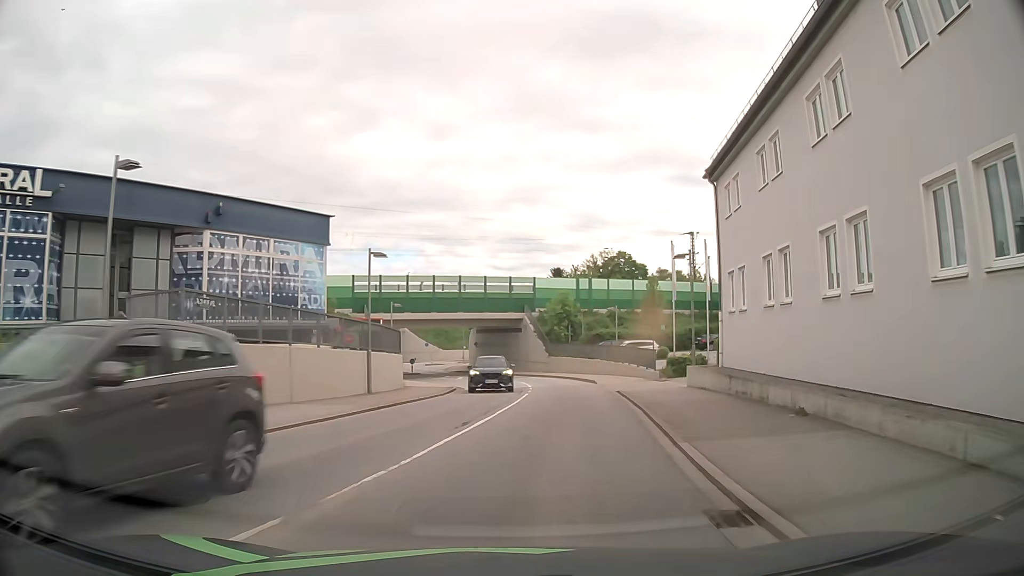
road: primary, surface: asphalt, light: Day
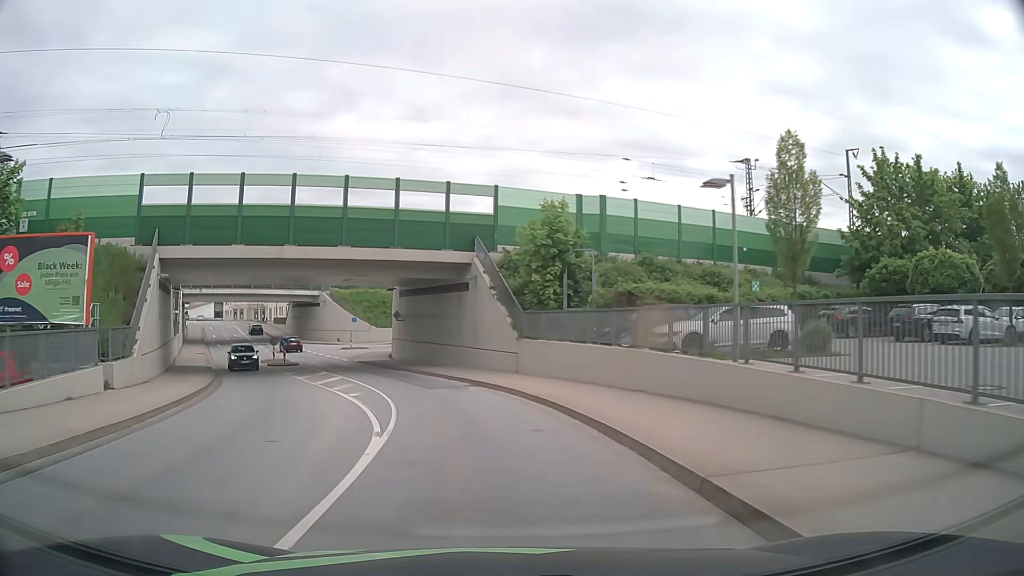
(+3.0, +32.7) m; +3°
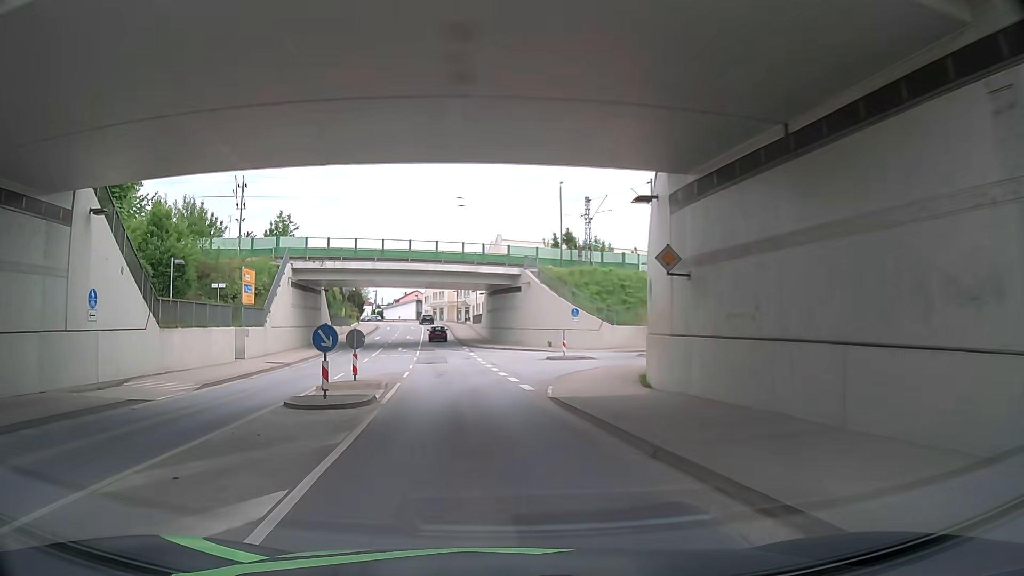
(-4.8, +28.8) m; -19°
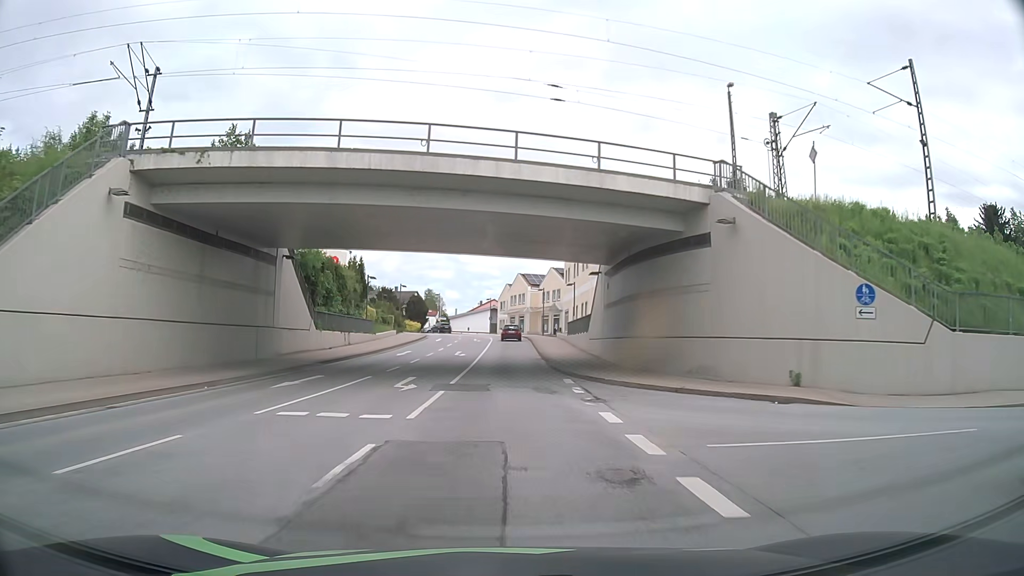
(-3.2, +30.8) m; -8°
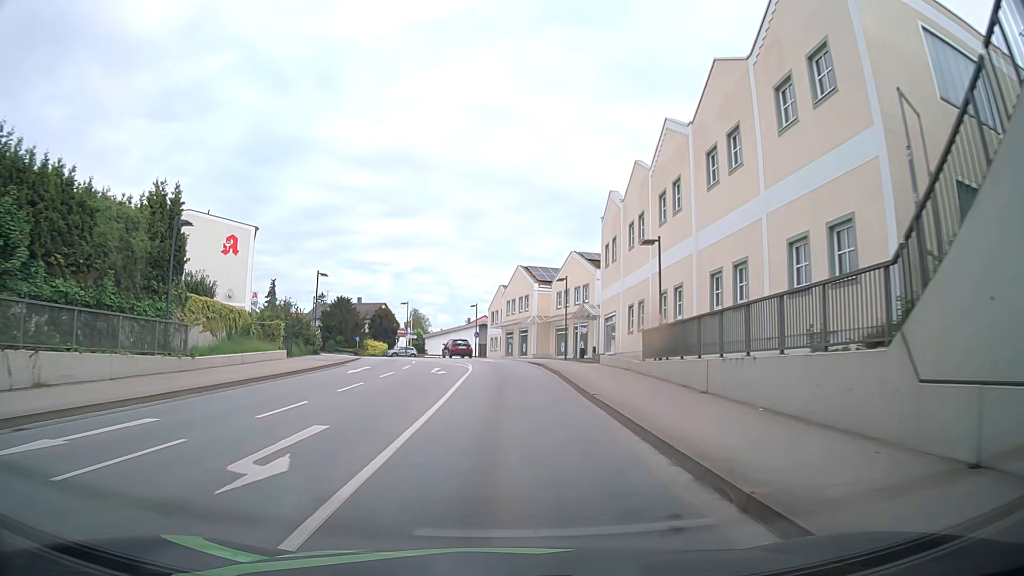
(-0.1, +31.8) m; -1°
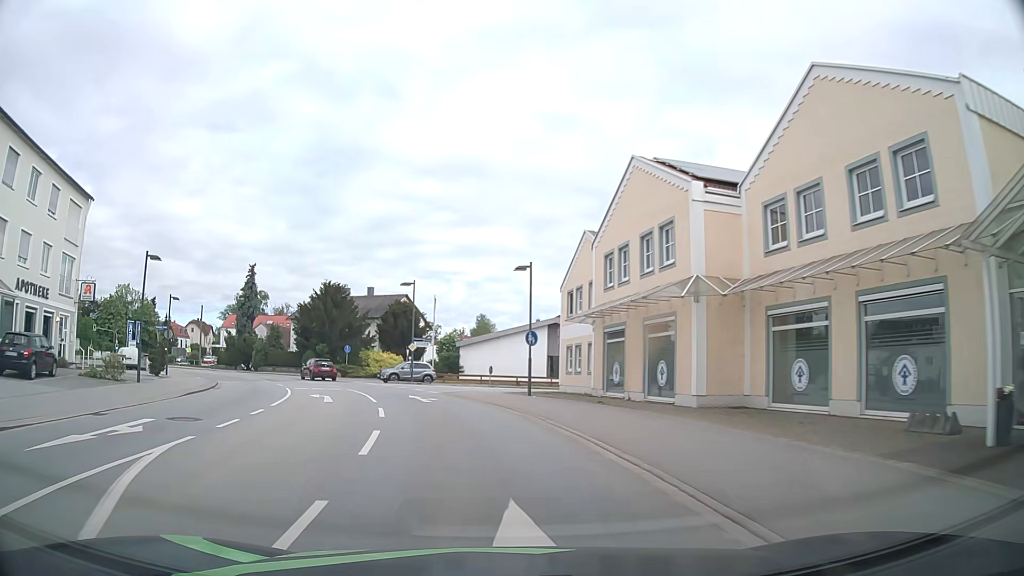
(+0.1, +37.9) m; -5°
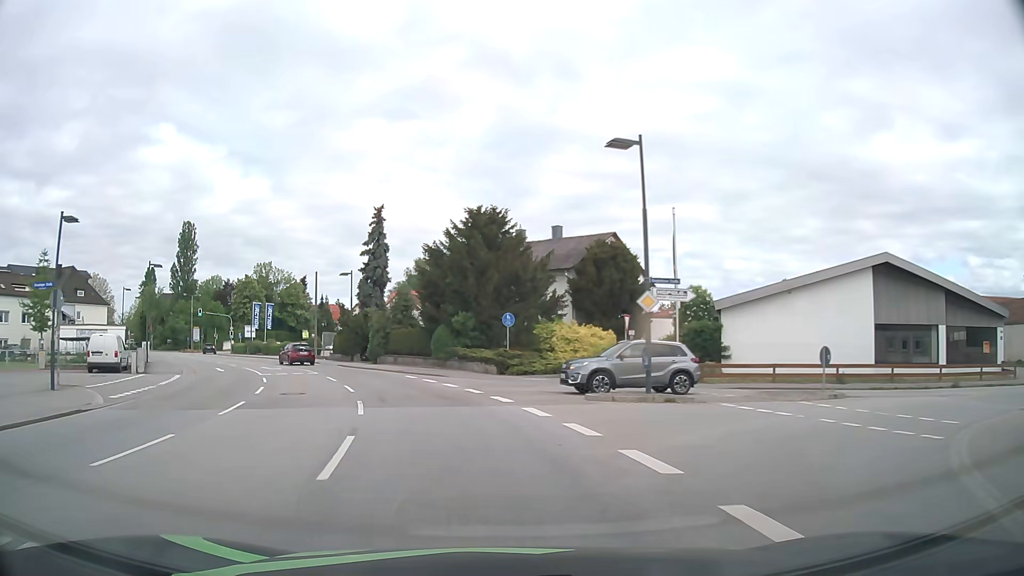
(-4.2, +27.7) m; -17°
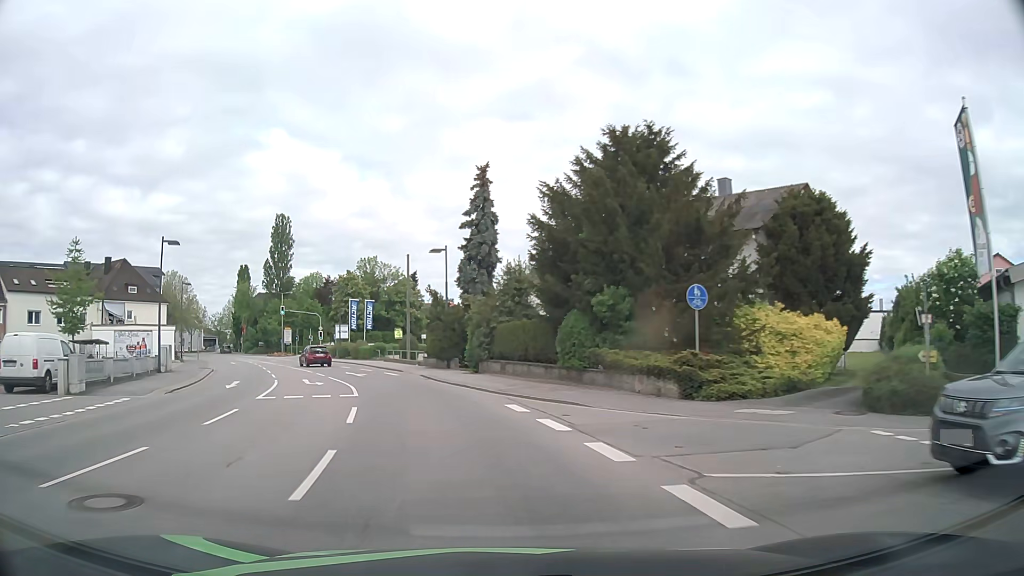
(-1.3, +13.9) m; -10°
(-1, +10) (-3, +20) (-6, +29) (-10, +38) (-14, +47) (-19, +56) (-24, +65) (-29, +74) (-34, +82) (-38, +91) m
